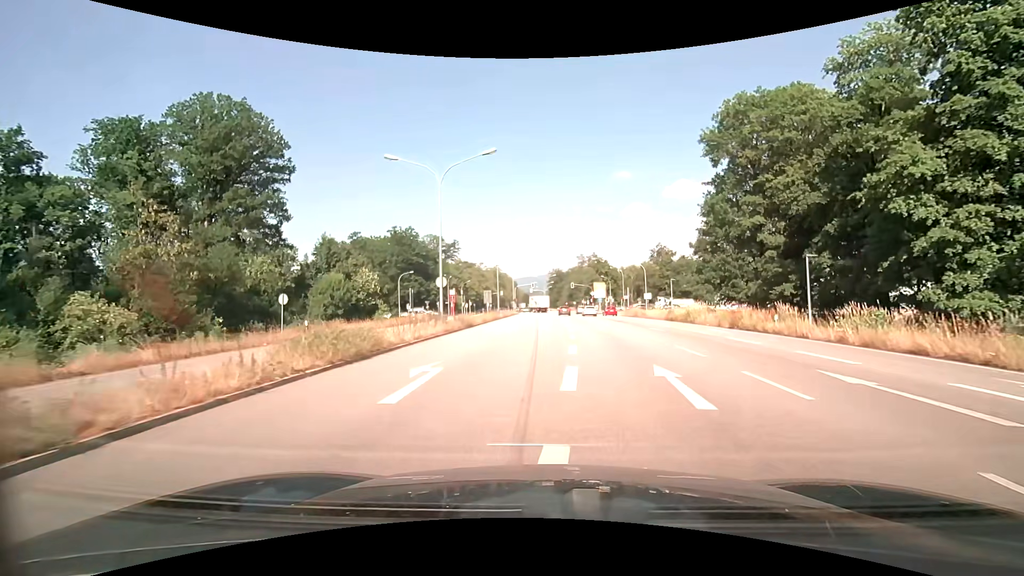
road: primary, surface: asphalt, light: Day
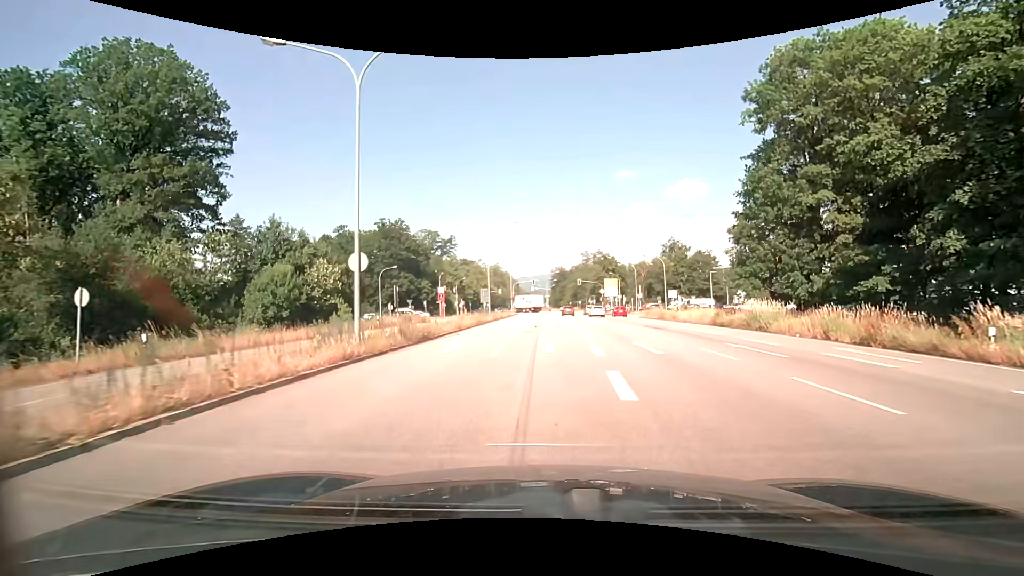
(-0.1, +12.7) m; -1°
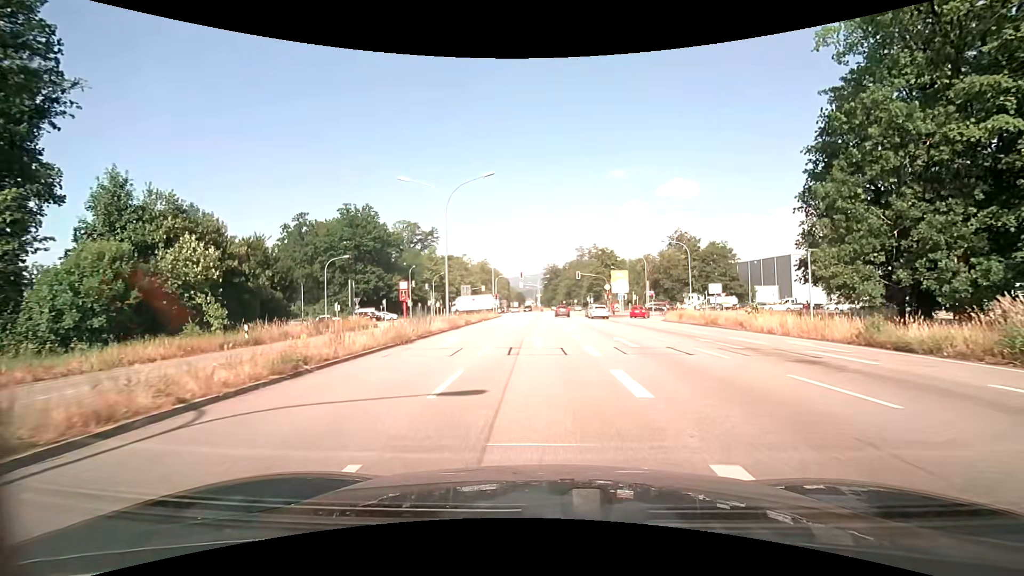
(+0.2, +17.8) m; +1°
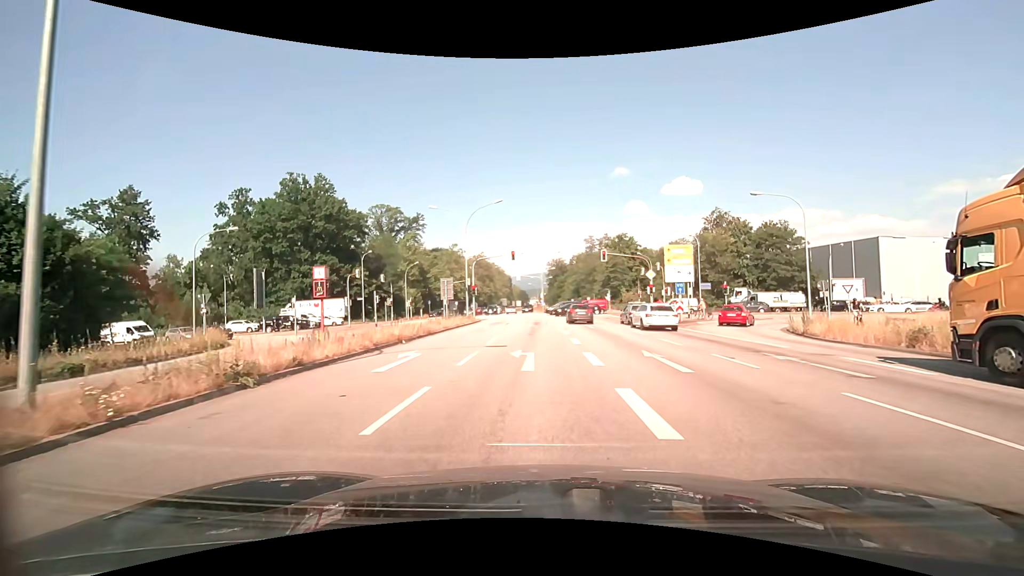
(0.0, +25.9) m; 0°
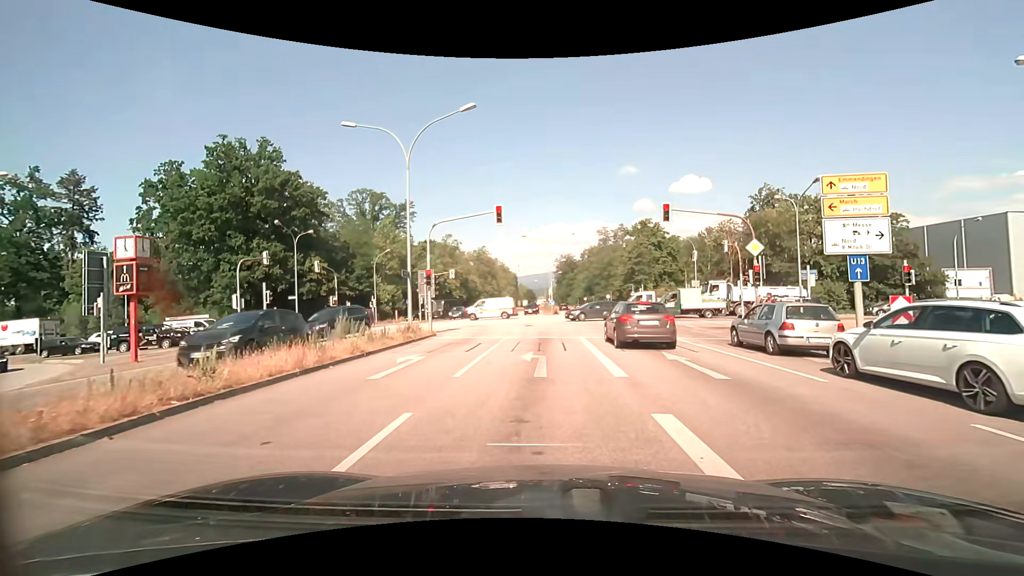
(-0.3, +19.7) m; -2°
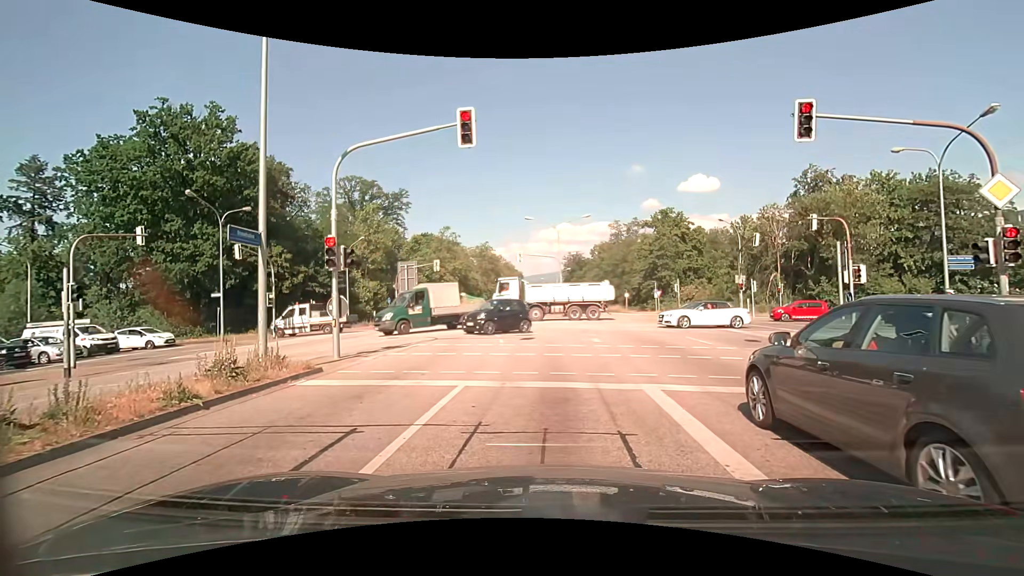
(+0.1, +11.8) m; +1°
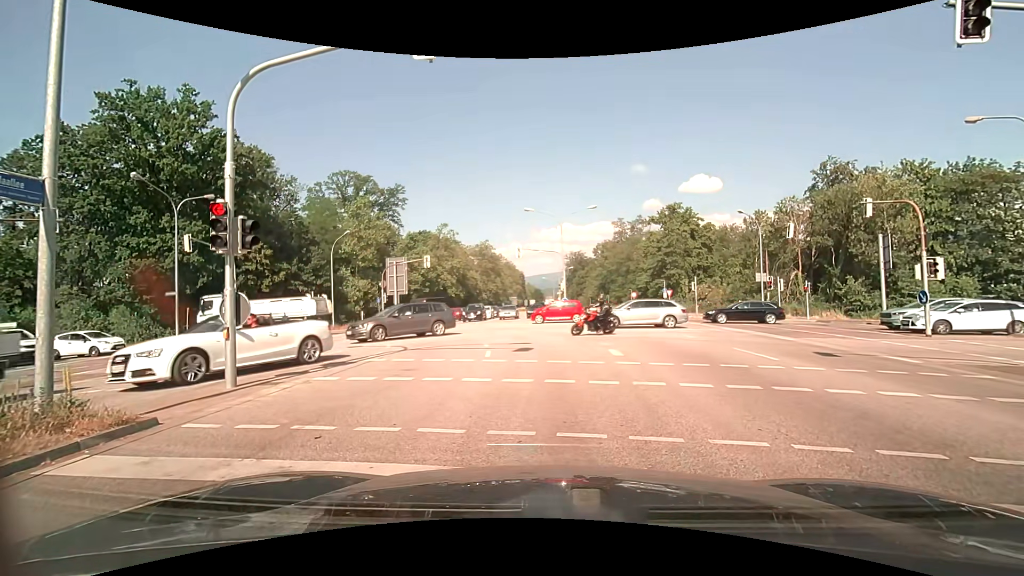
(0.0, +4.3) m; 0°
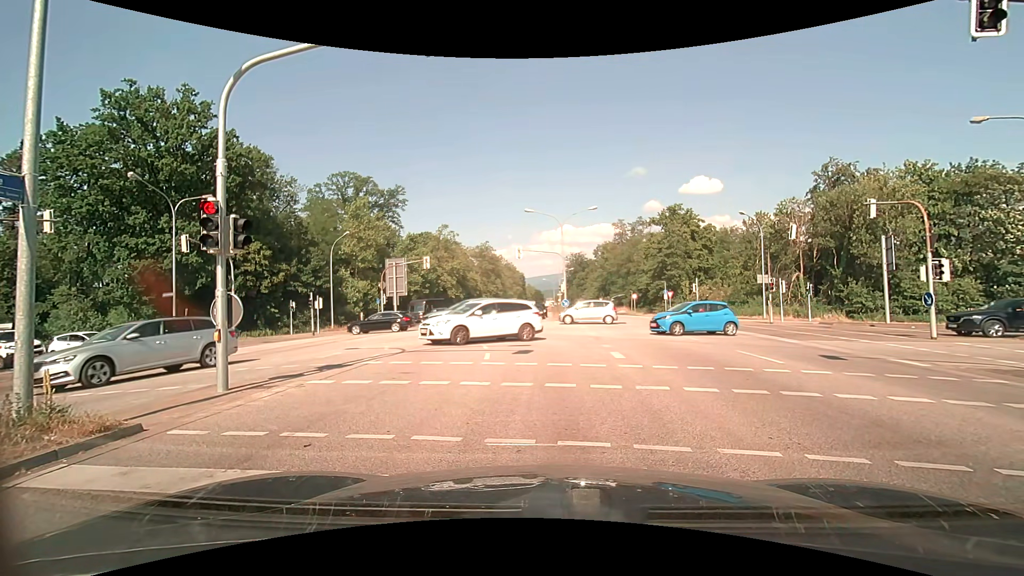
(0.0, +0.3) m; 0°
